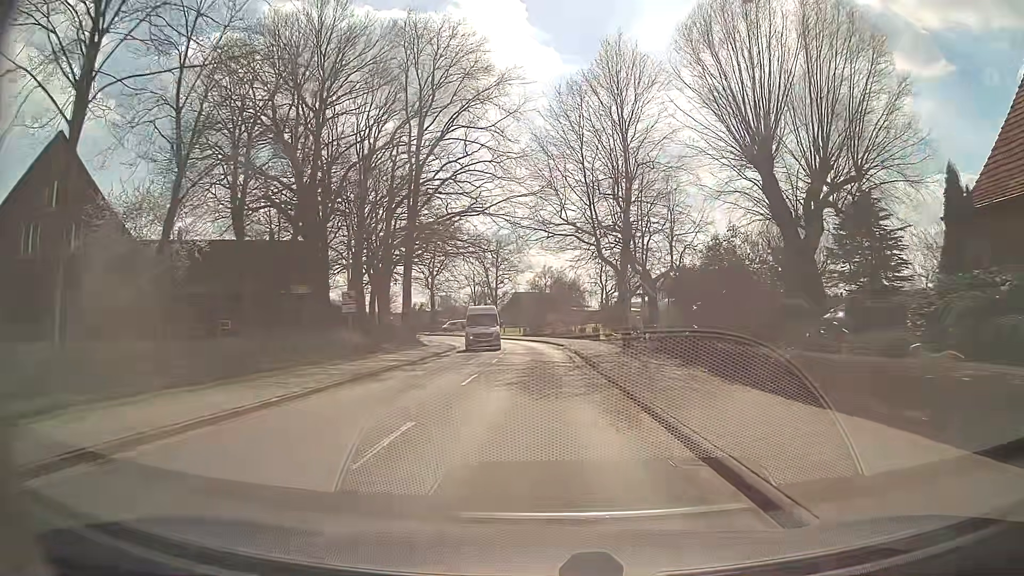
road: secondary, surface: asphalt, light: Day
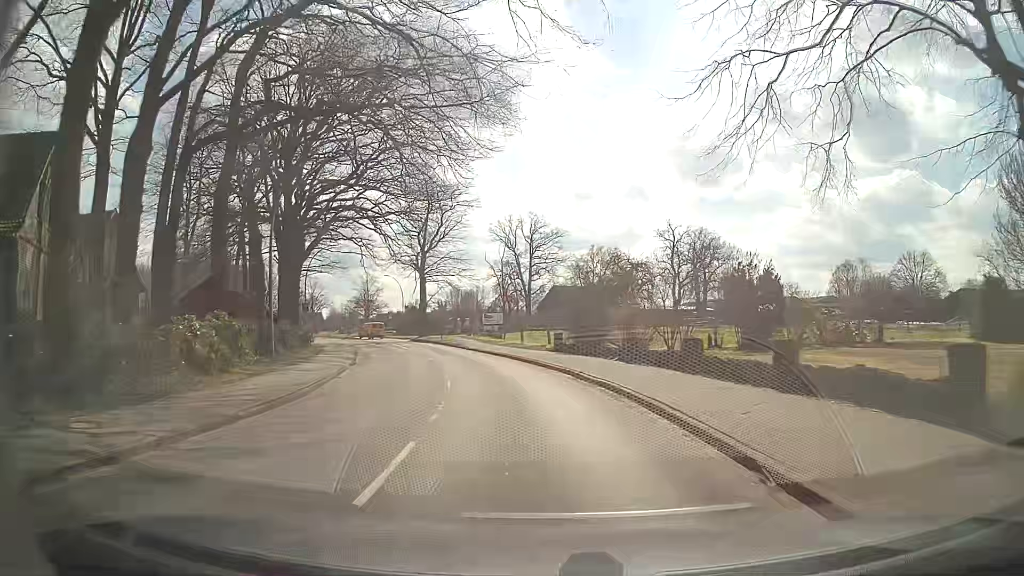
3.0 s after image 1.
(-0.5, +37.6) m; -3°
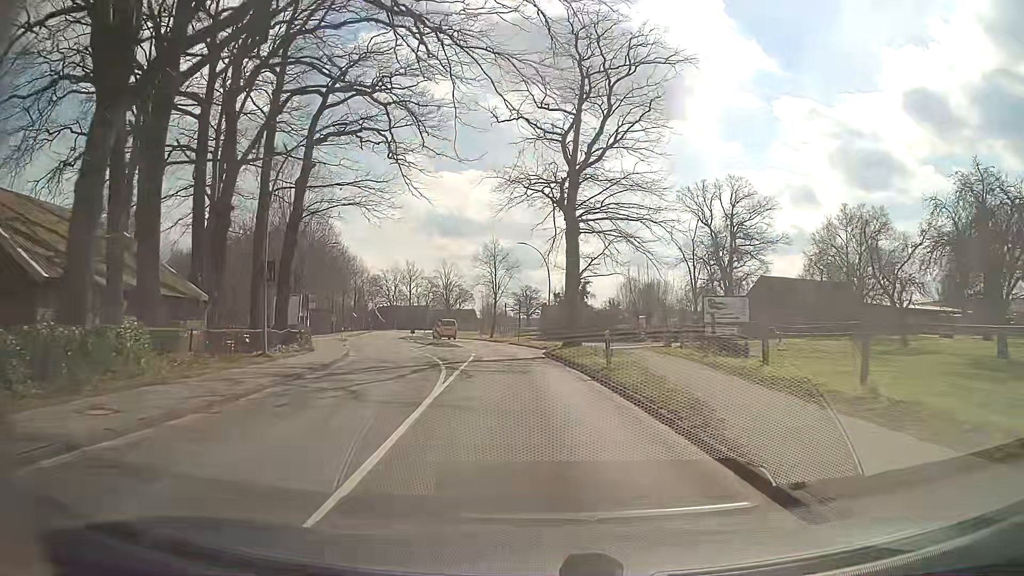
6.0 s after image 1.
(-5.0, +37.4) m; -15°
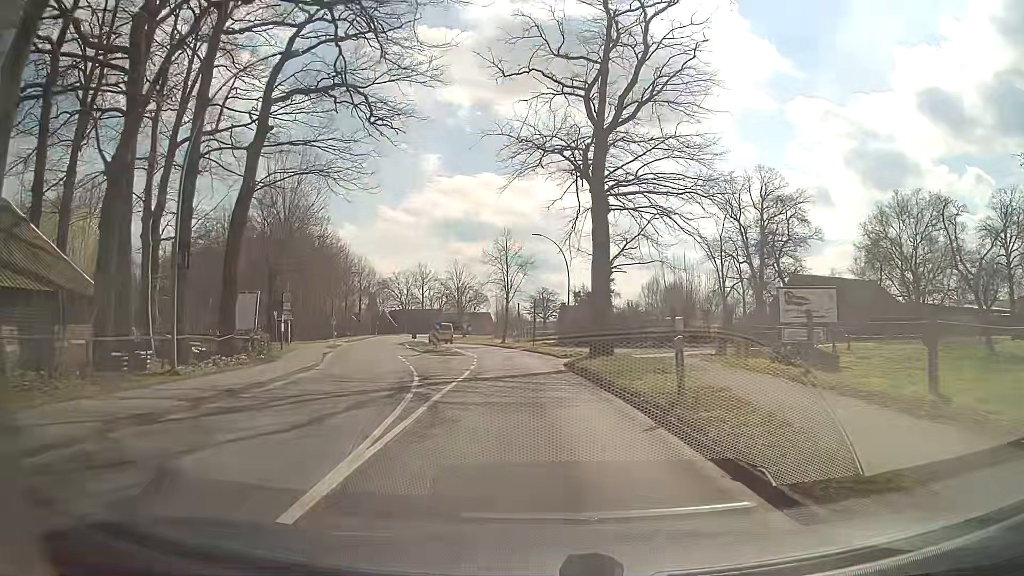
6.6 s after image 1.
(-0.1, +7.7) m; -1°
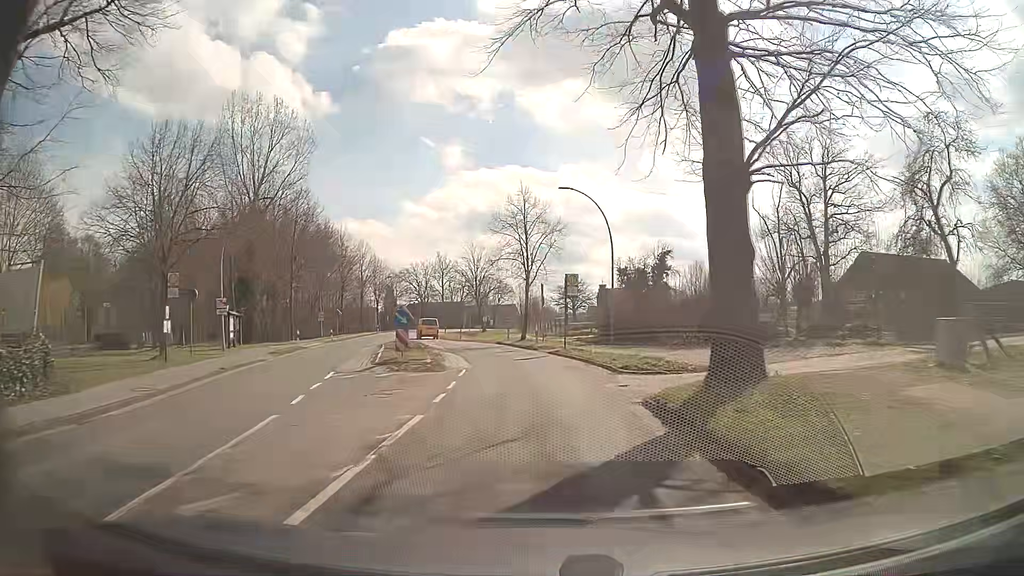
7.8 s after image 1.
(-0.3, +15.5) m; -2°
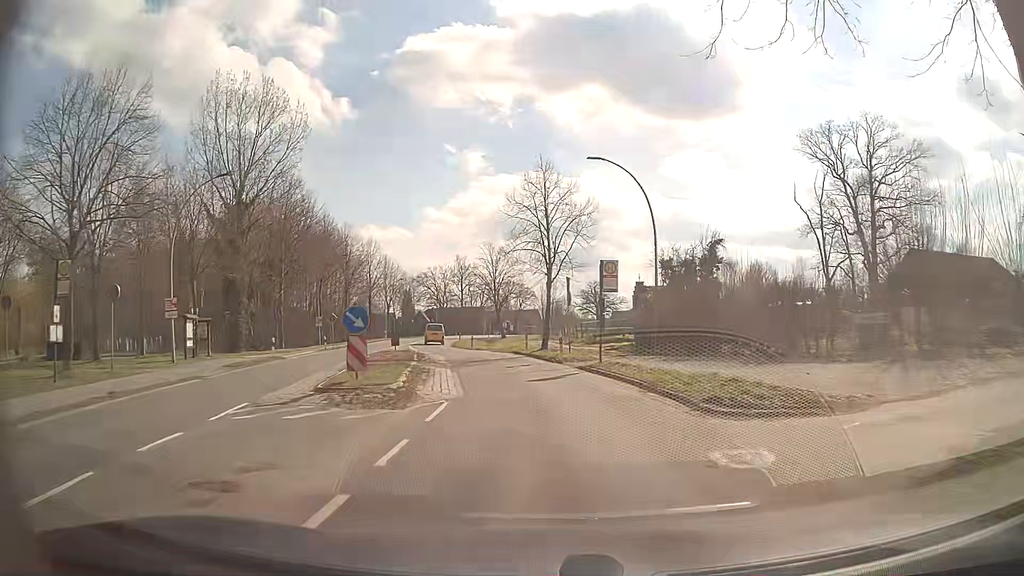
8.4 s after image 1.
(-0.1, +7.9) m; -2°
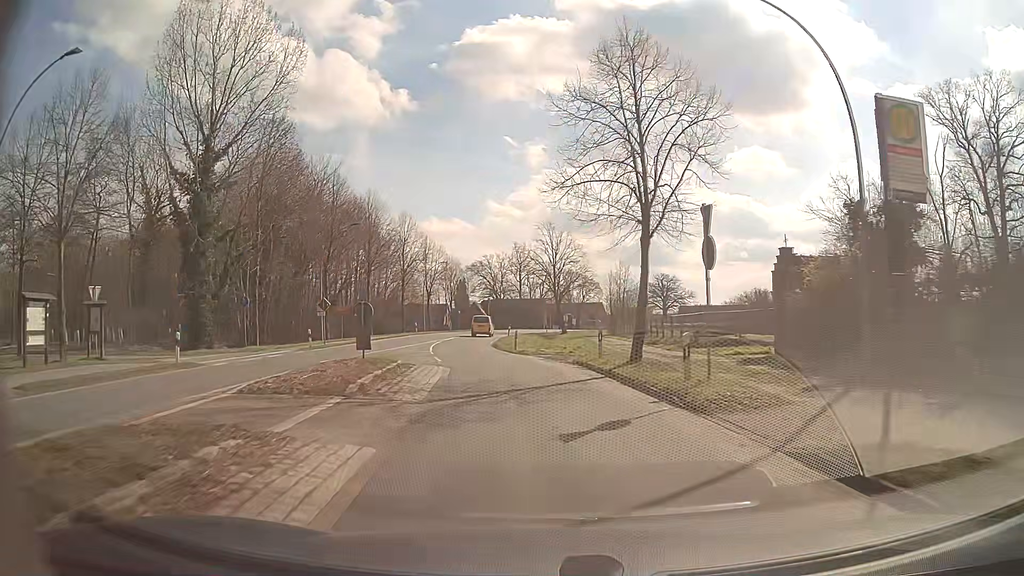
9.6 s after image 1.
(-0.7, +15.8) m; -6°
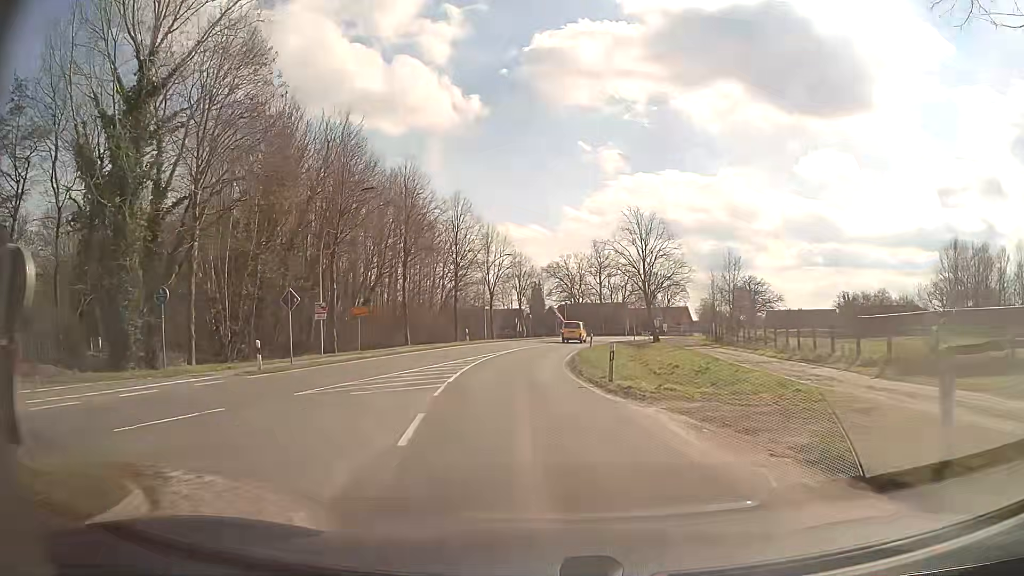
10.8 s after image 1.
(-0.8, +15.9) m; -7°
(0, +10) (-1, +20) (-1, +30) (0, +40) (+1, +50) (+3, +60) (+5, +70) (+7, +79) (+10, +89) (+13, +98) m
